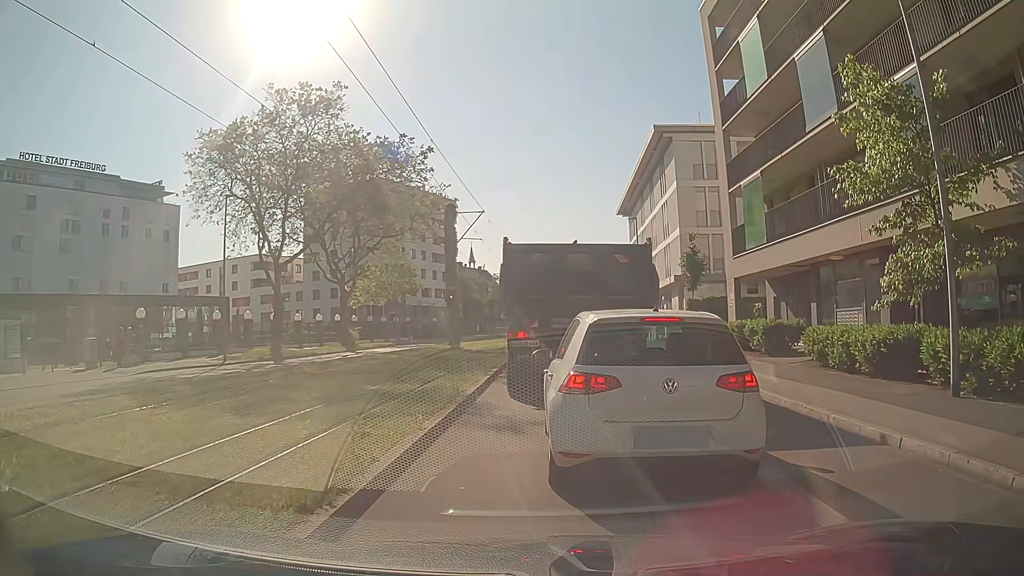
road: secondary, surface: asphalt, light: Day
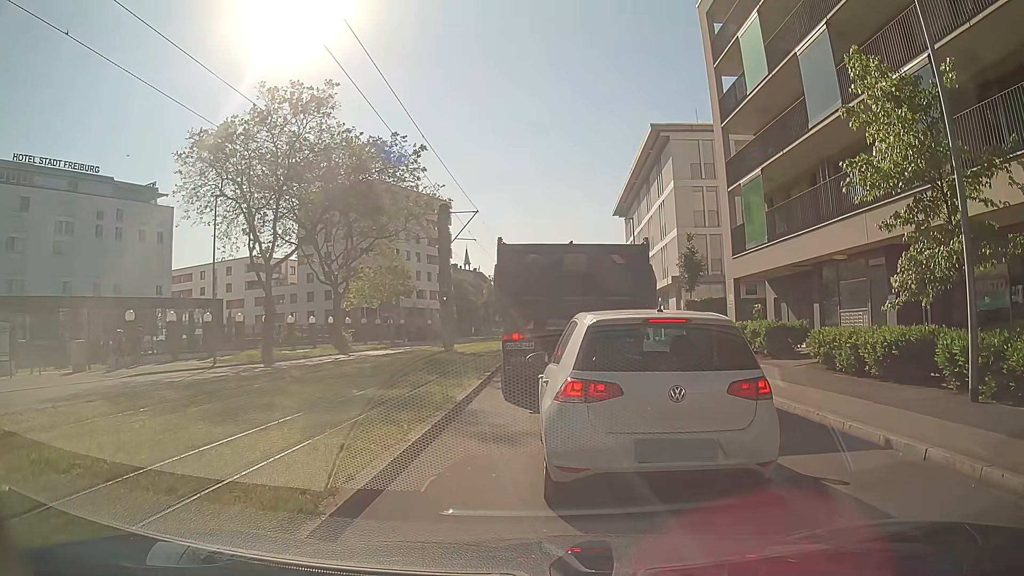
(0.0, +0.6) m; 0°
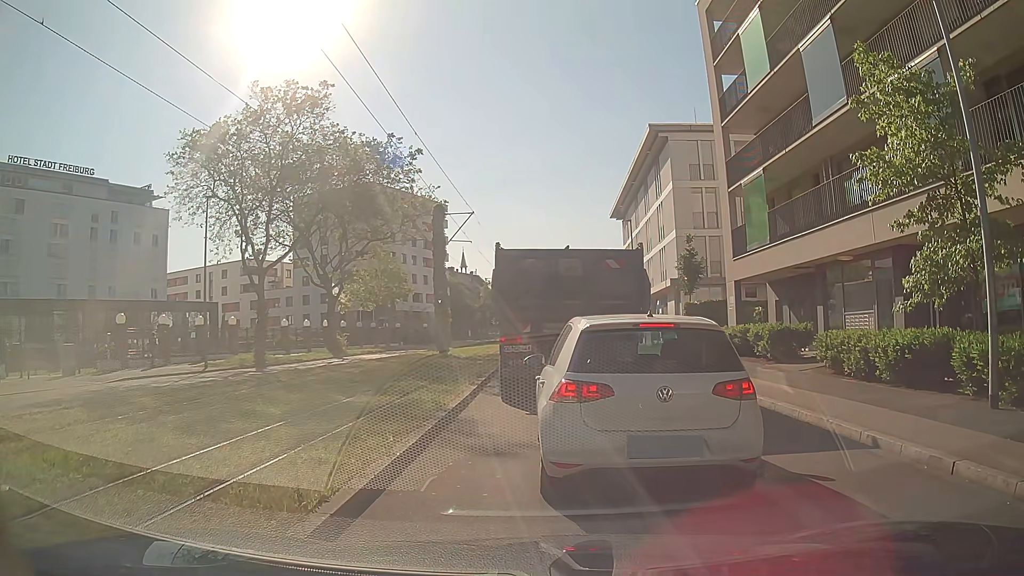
(0.0, +0.6) m; 0°
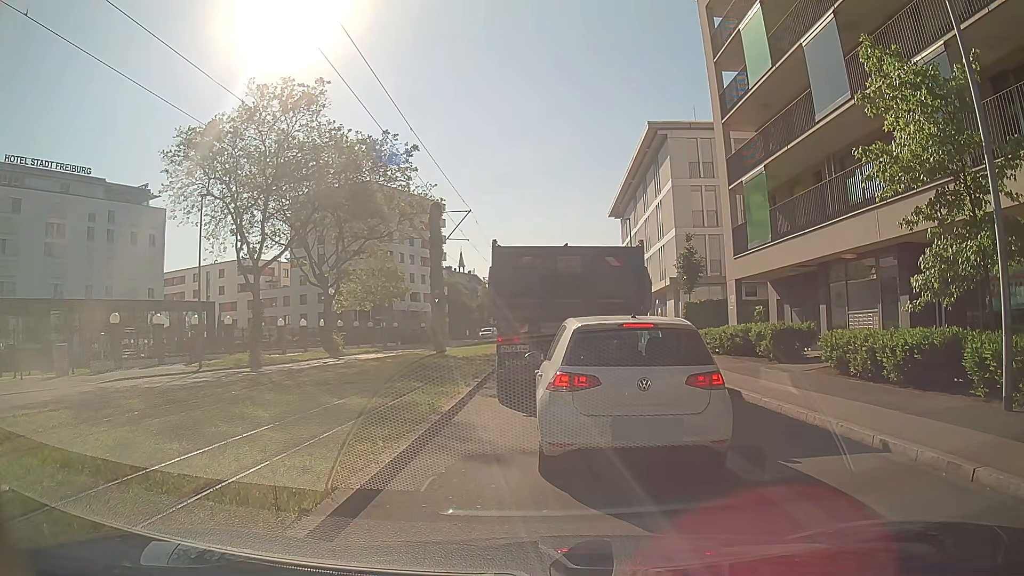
(0.0, +0.4) m; 0°
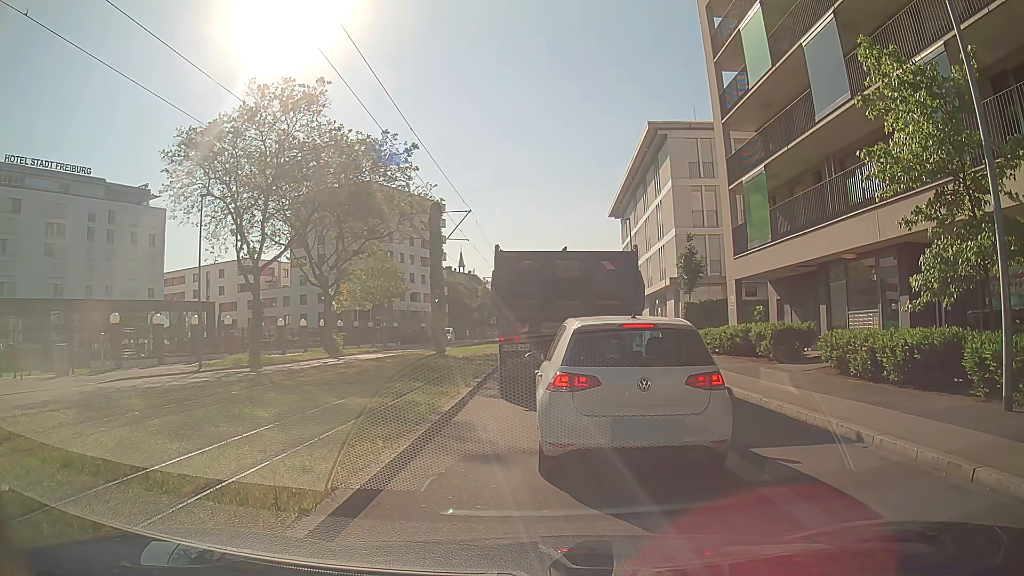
(0.0, 0.0) m; 0°
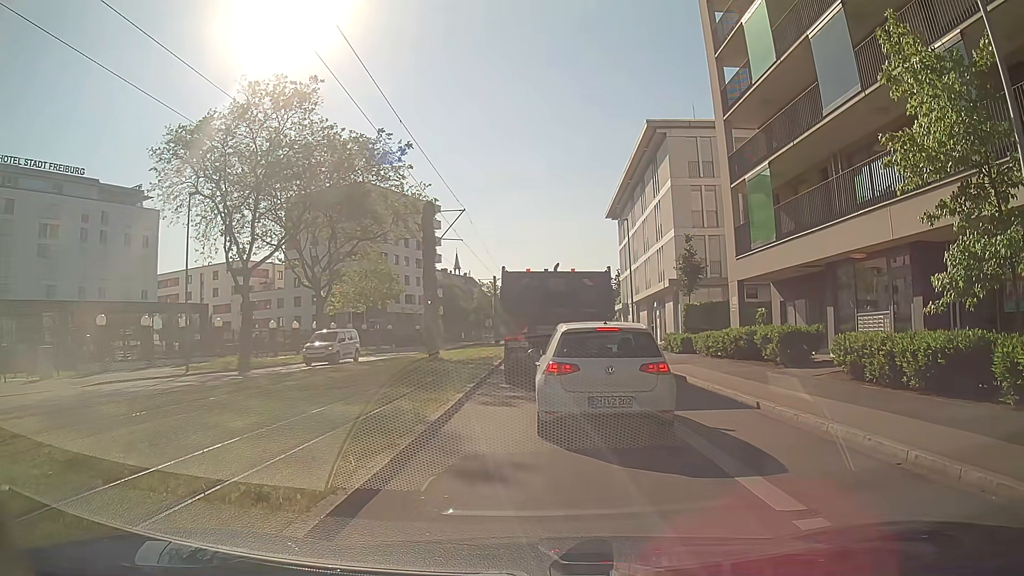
(0.0, +1.0) m; 0°
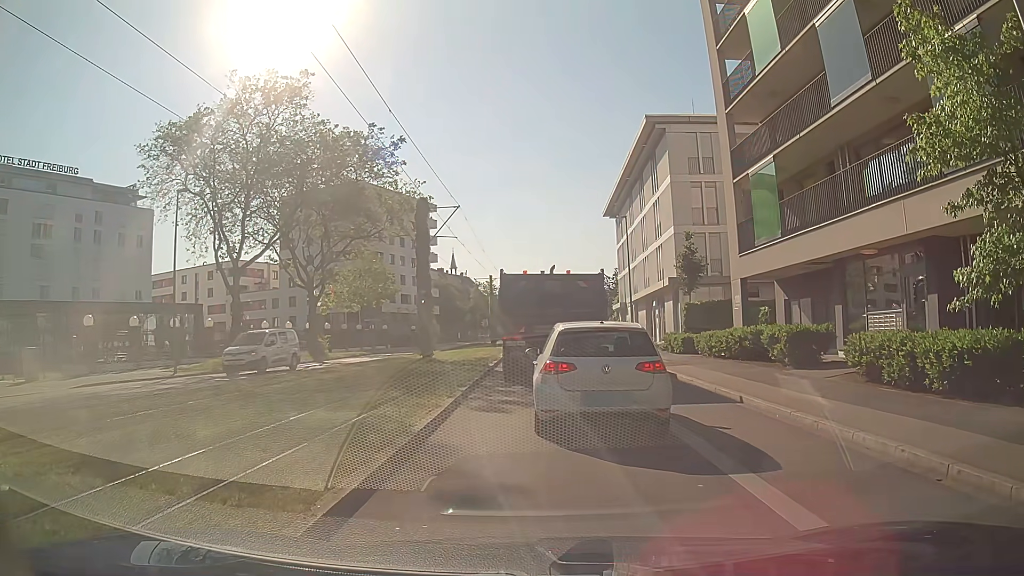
(0.0, +0.9) m; -2°
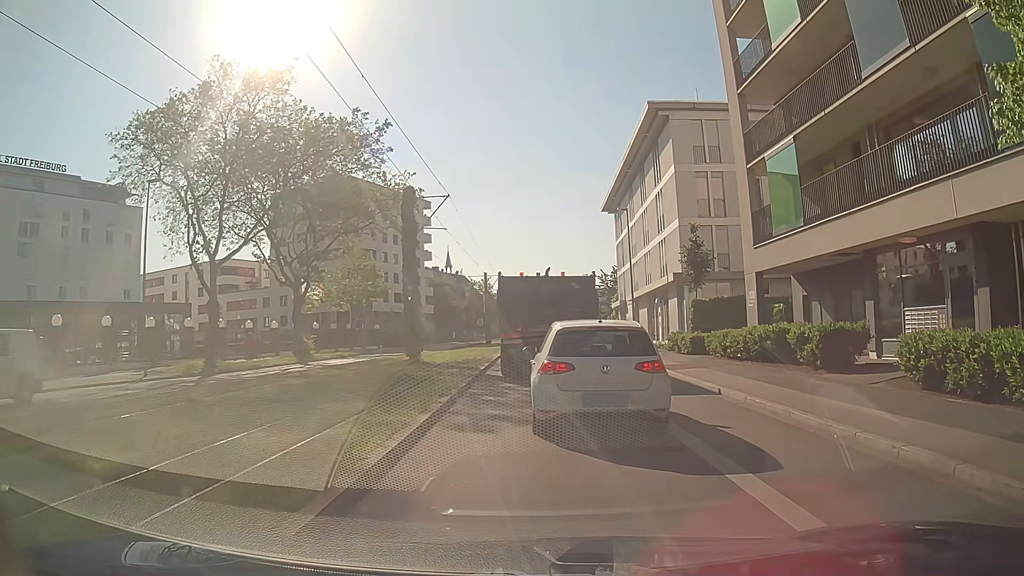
(+0.1, +2.4) m; +2°
(0, +10) (0, +20) (-1, +30) (-1, +40) (-1, +50) (0, +60) (0, +70) (+1, +80) (+1, +90) (+2, +100) m
